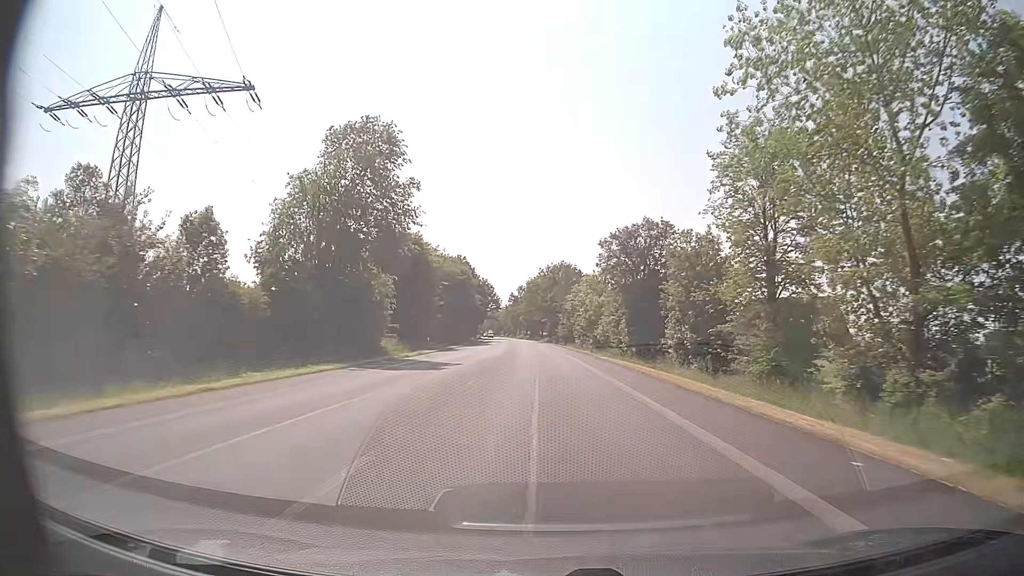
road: primary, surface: asphalt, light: Day
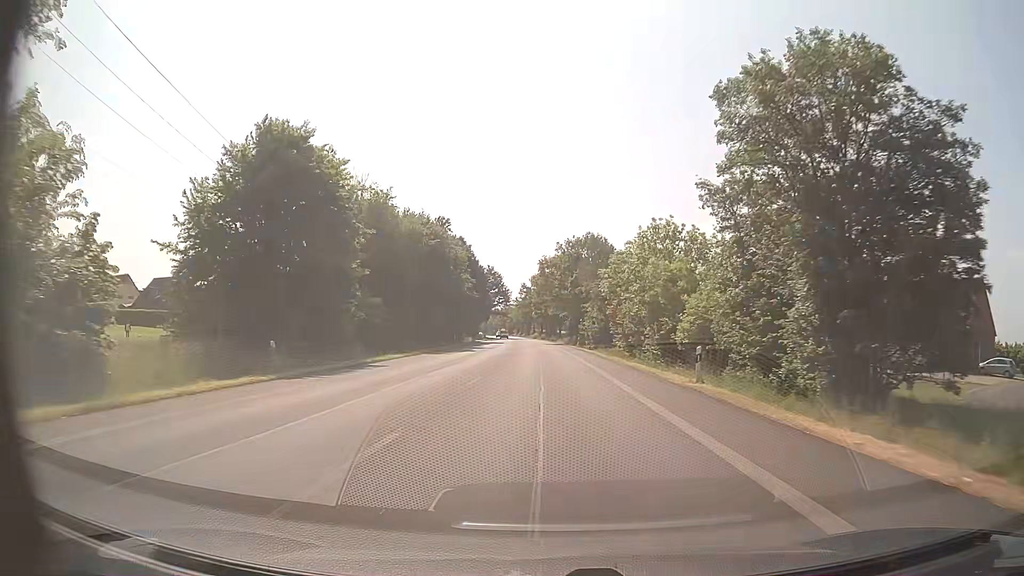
(-0.4, +33.8) m; -1°
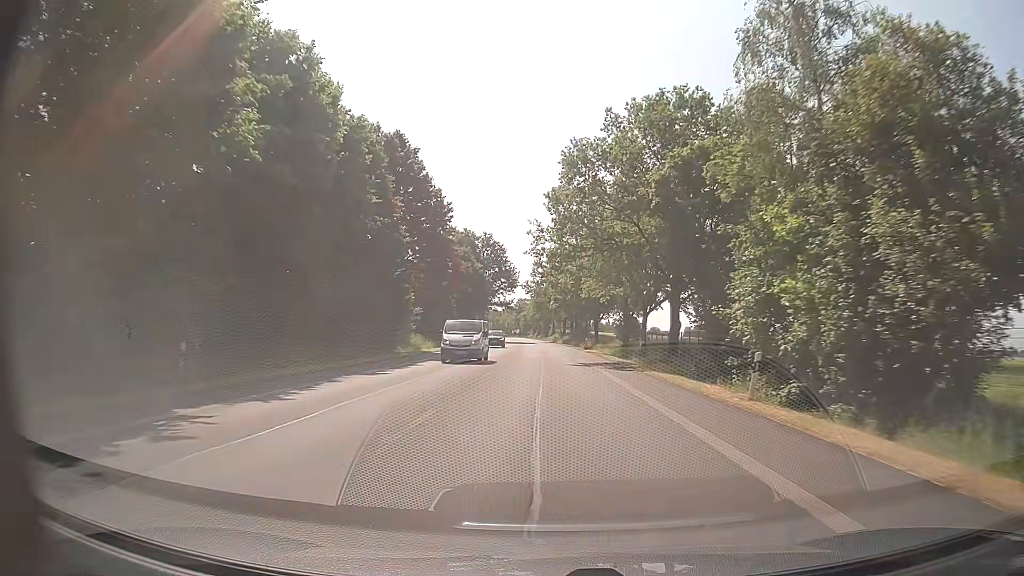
(-0.9, +56.3) m; -1°
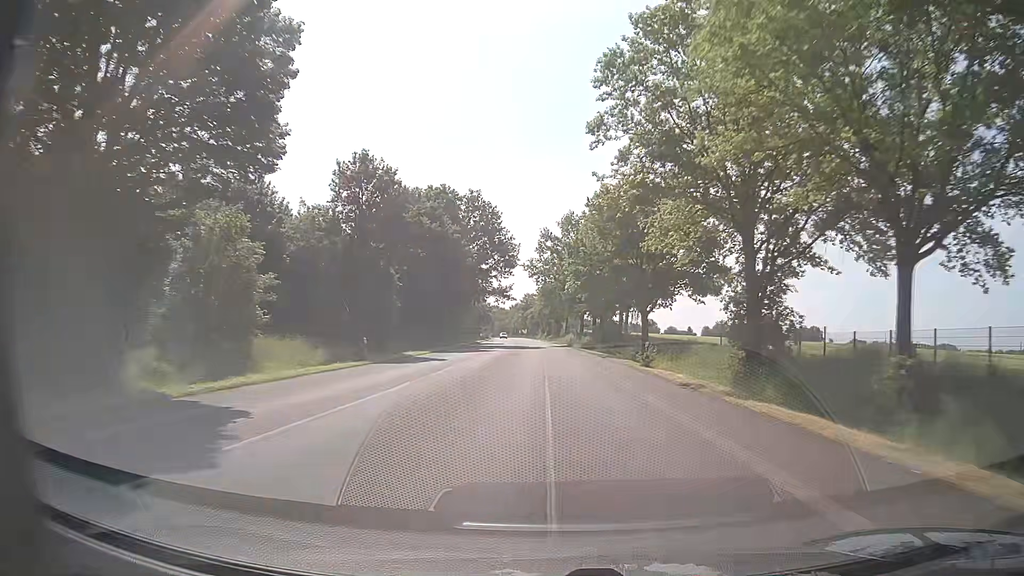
(-0.5, +33.8) m; -1°
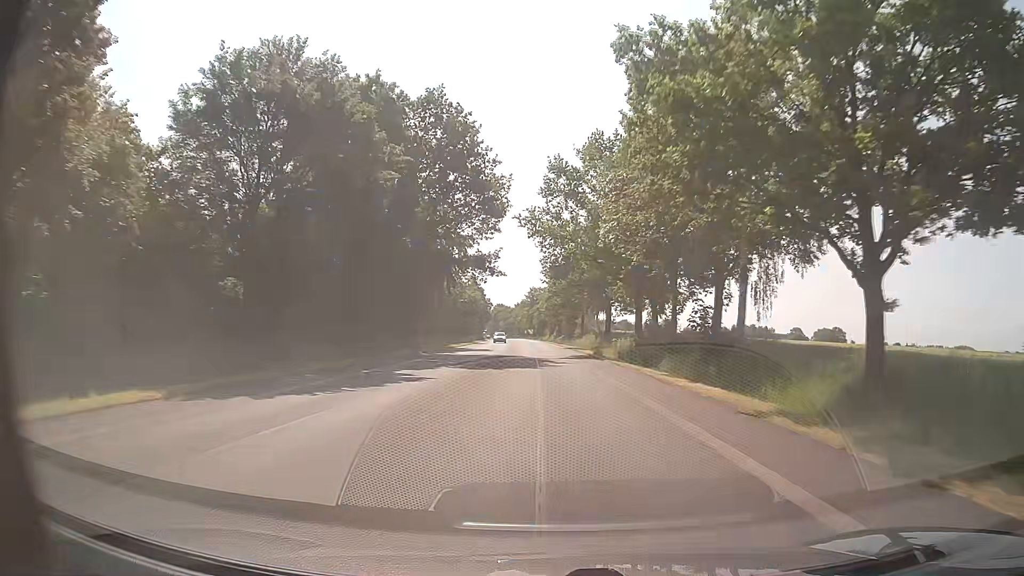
(-0.3, +33.8) m; 0°
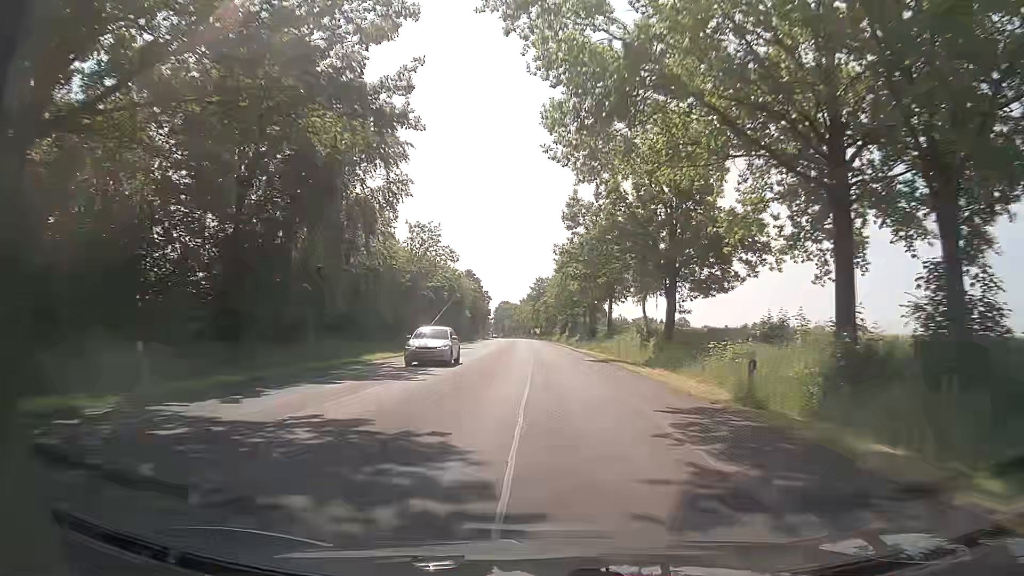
(-0.5, +33.7) m; -1°
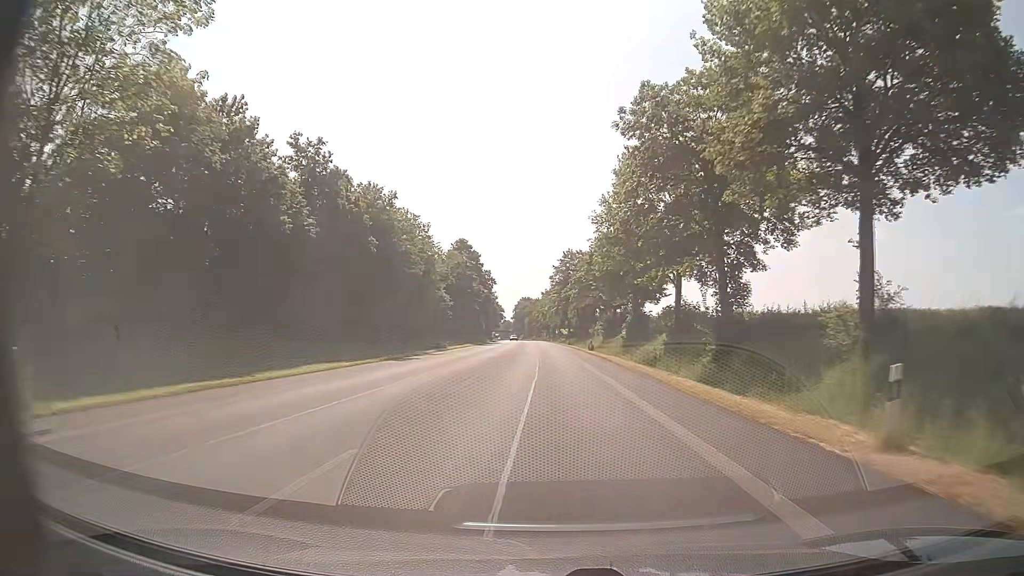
(-1.1, +56.3) m; -2°
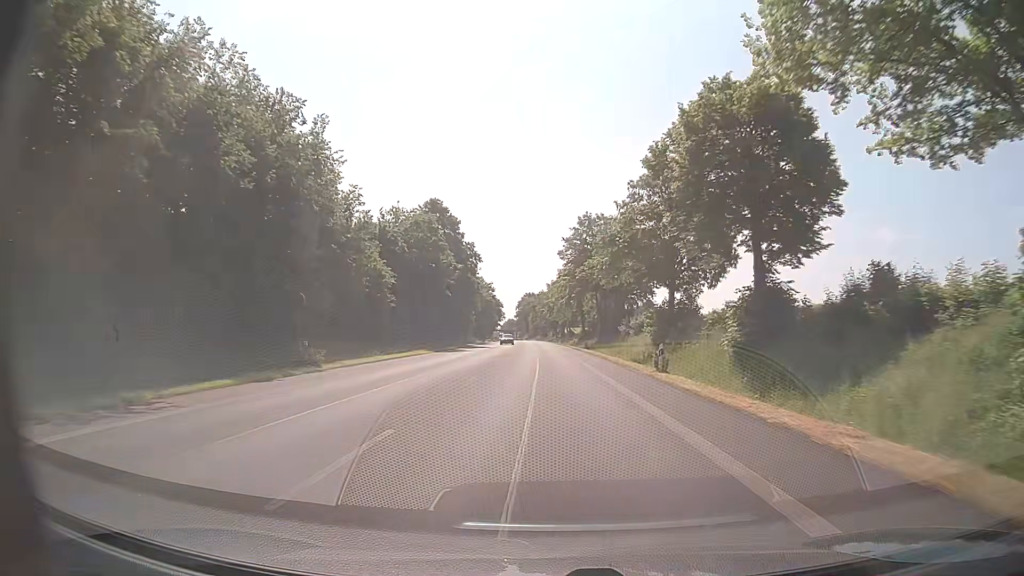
(-0.3, +33.8) m; 0°
(0, +10) (0, +20) (0, +30) (-1, +40) (-1, +50) (-1, +60) (-2, +70) (-2, +80) (-2, +90) (-3, +100) m
